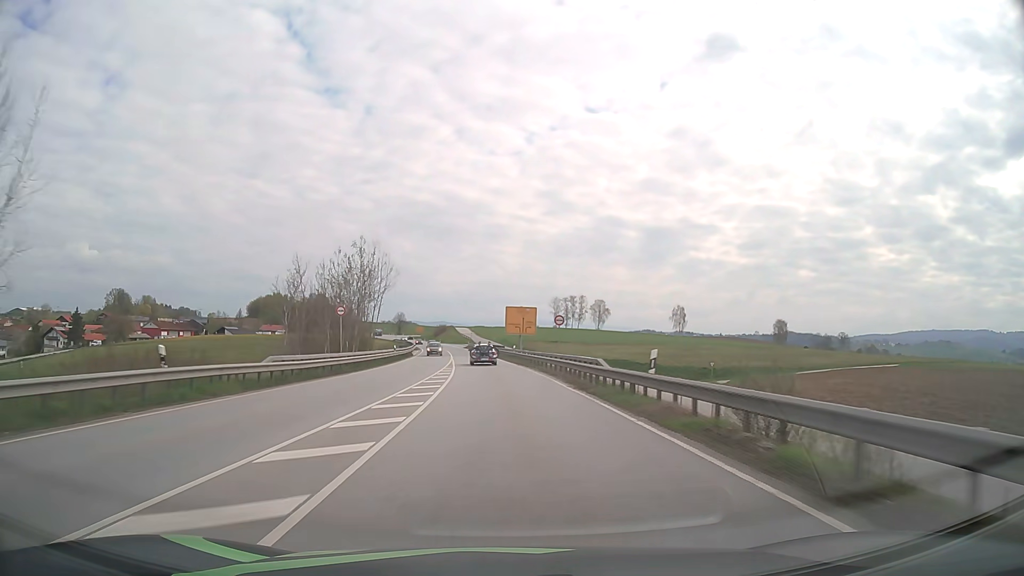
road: primary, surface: asphalt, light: Day
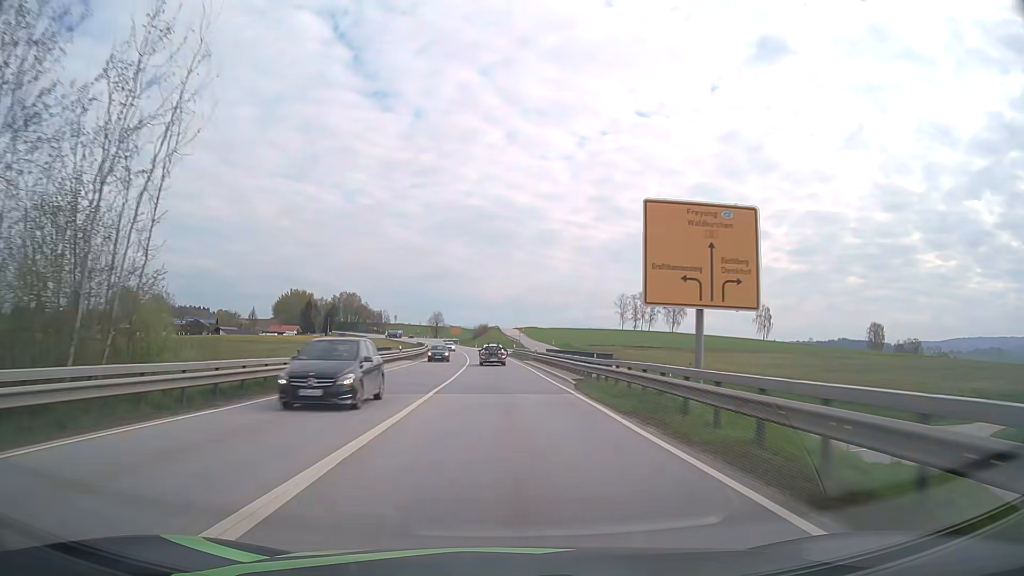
(-2.4, +55.8) m; -4°
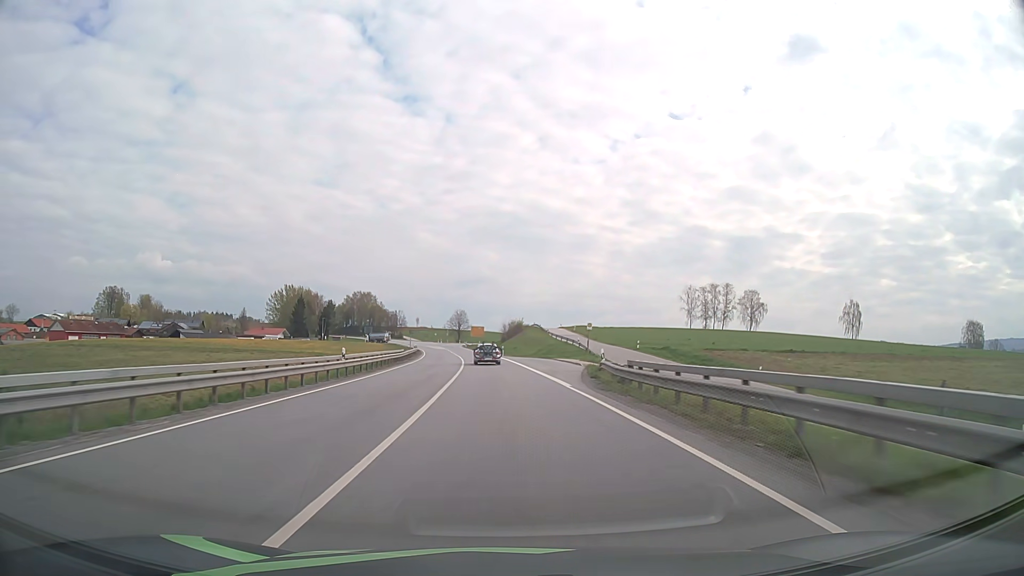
(-1.5, +56.8) m; -3°
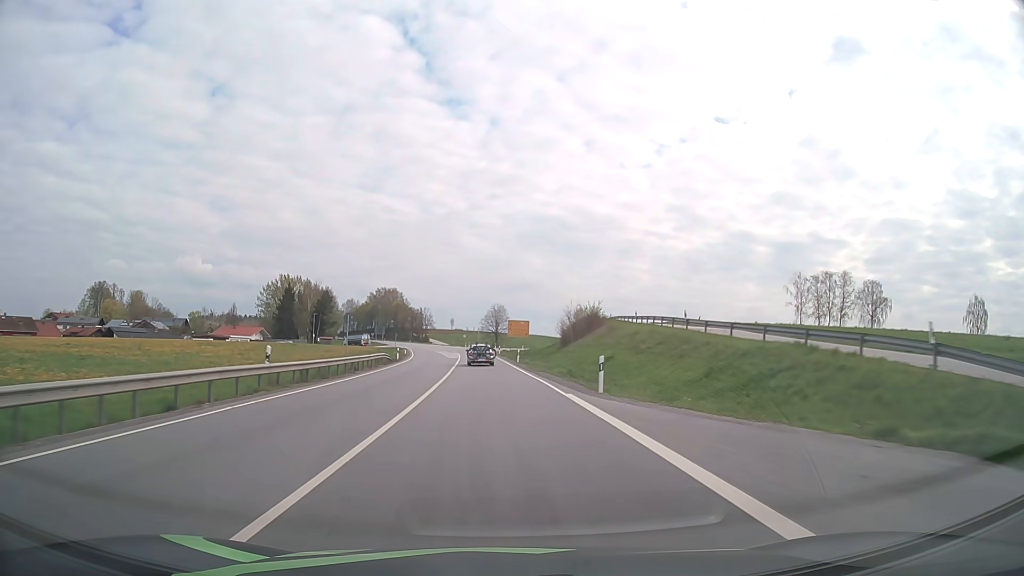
(-1.9, +57.1) m; -4°
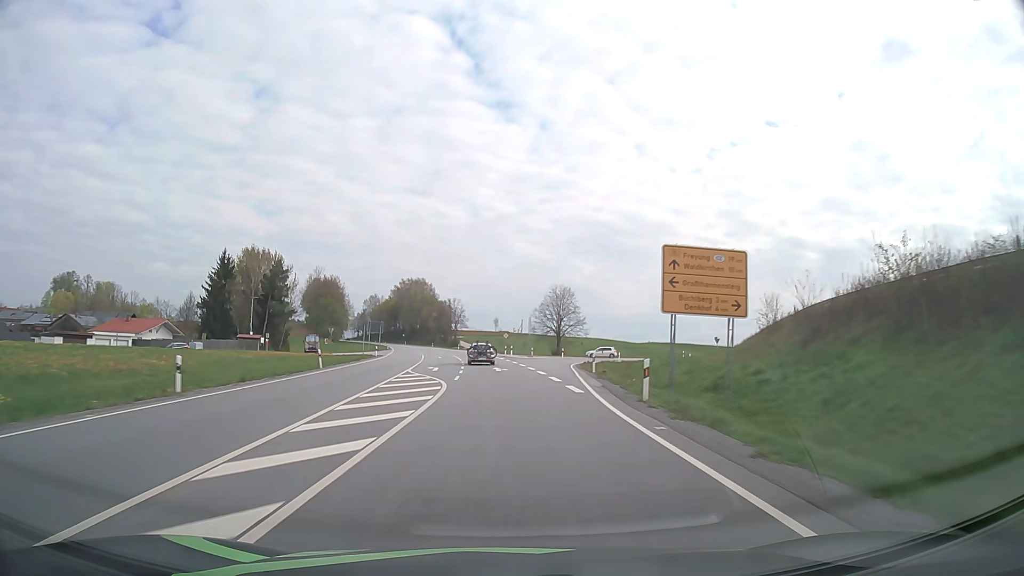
(-3.0, +71.1) m; -4°
(0, +10) (0, +20) (0, +30) (-1, +40) (-2, +50) (-2, +60) (-3, +70) (-4, +80) (-6, +90) (-7, +100) m
